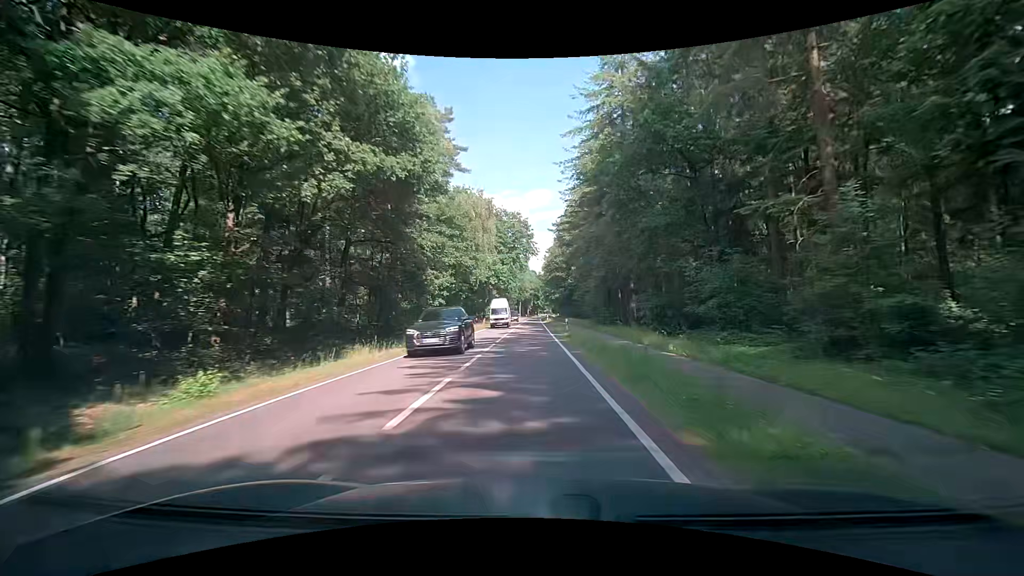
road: secondary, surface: asphalt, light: Day
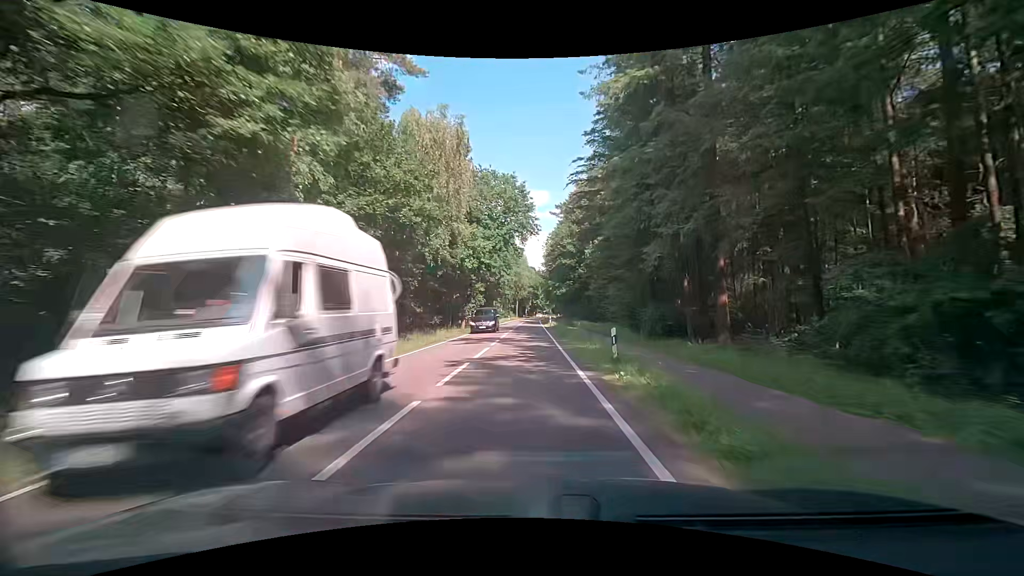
(0.0, +20.4) m; +1°
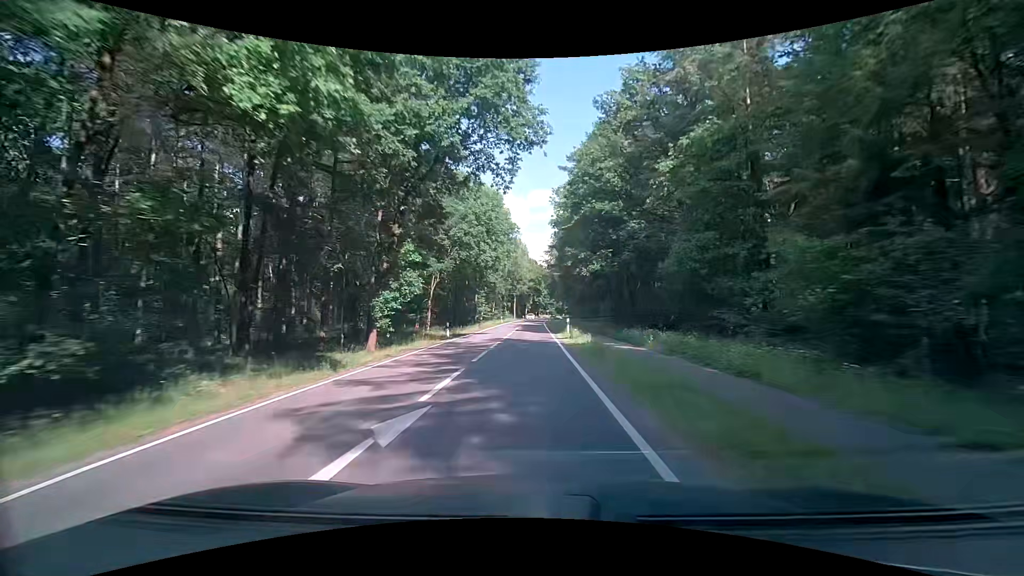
(-0.4, +30.5) m; 0°
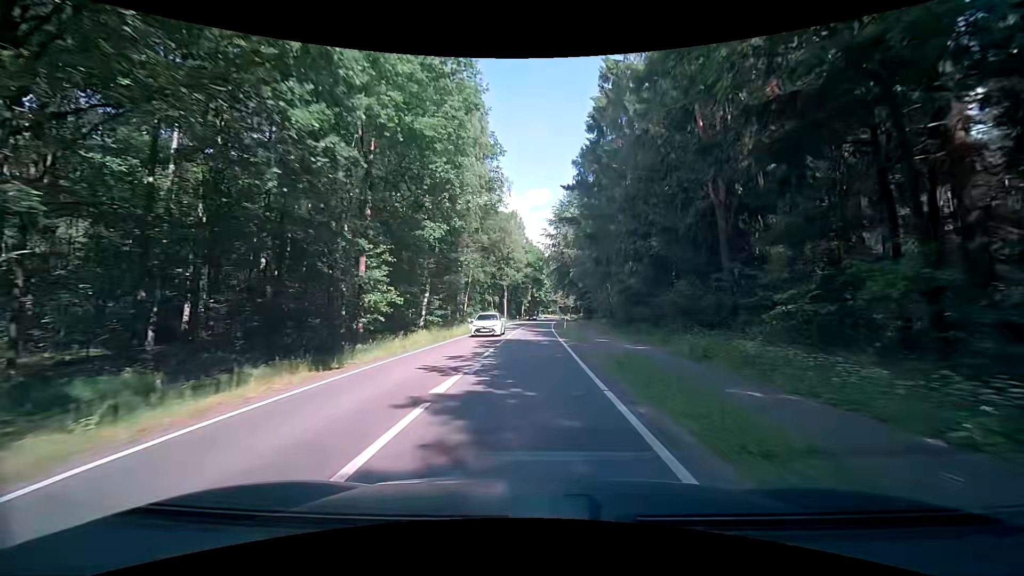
(0.0, +40.7) m; 0°
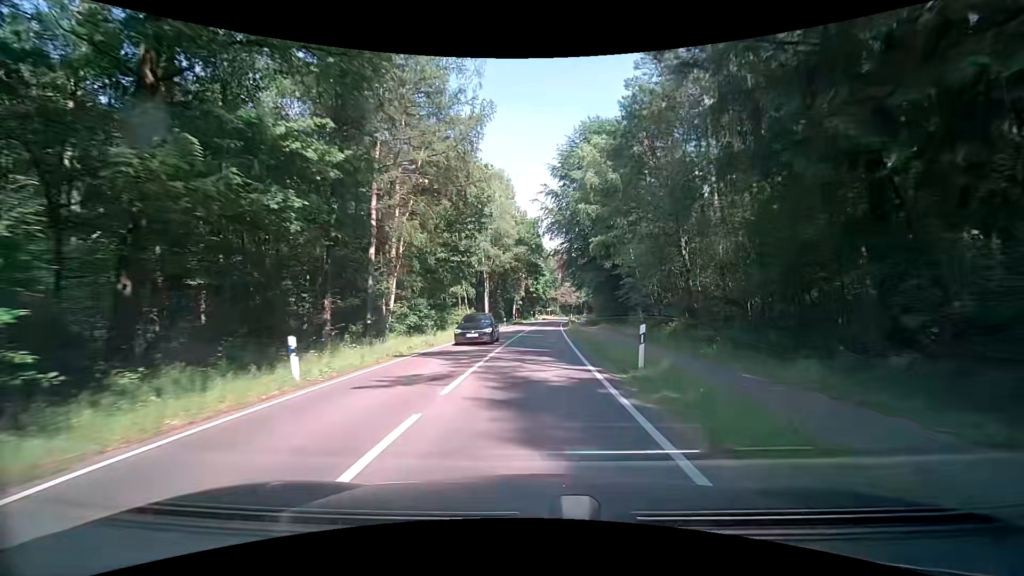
(+0.1, +30.5) m; 0°
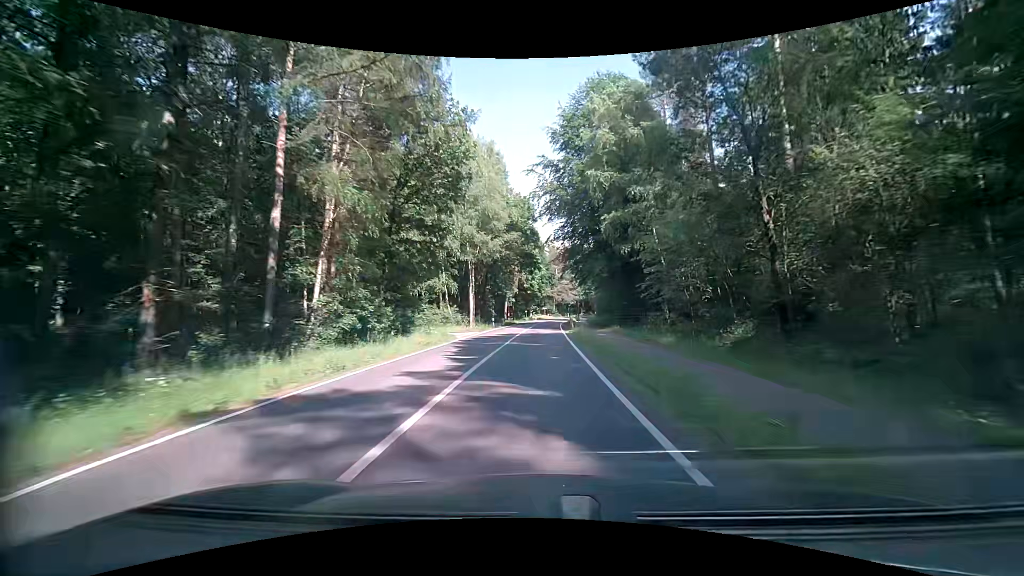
(0.0, +10.2) m; +1°
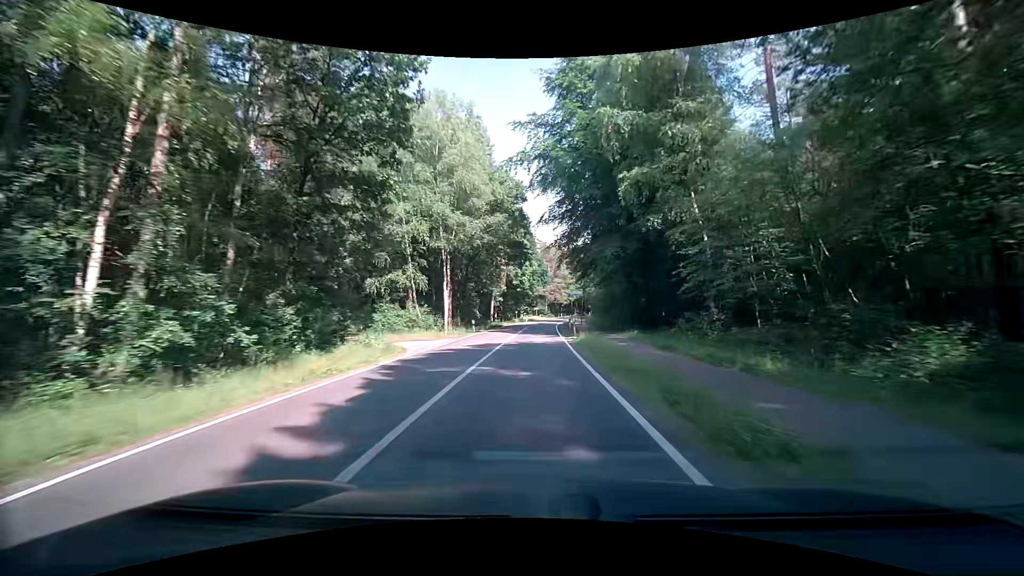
(0.0, +10.2) m; 0°
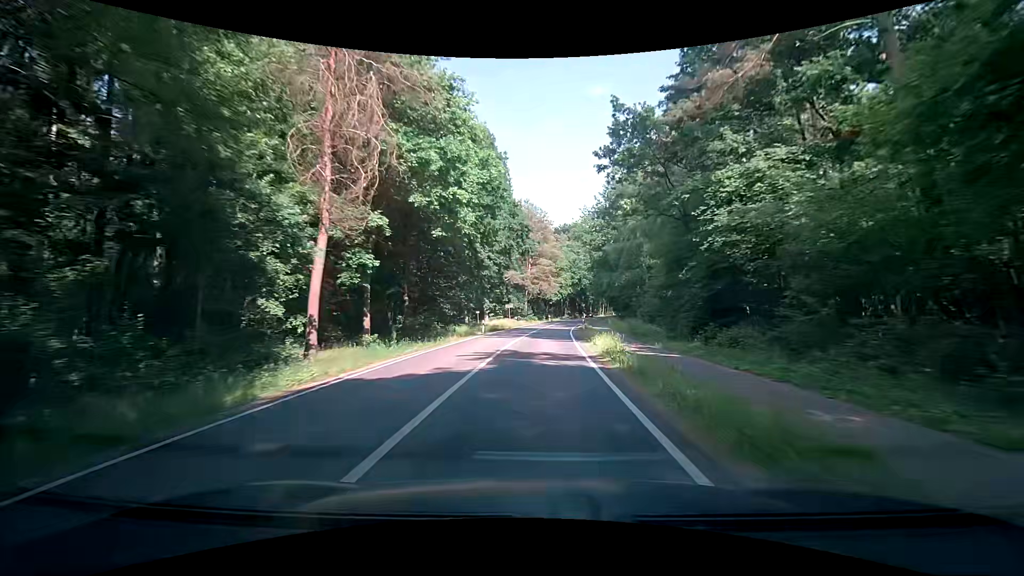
(+1.1, +51.2) m; +2°
(0, +10) (+1, +20) (+1, +30) (+2, +40) (+3, +50) (+4, +60) (+6, +70) (+7, +80) (+9, +89) (+11, +99) m
